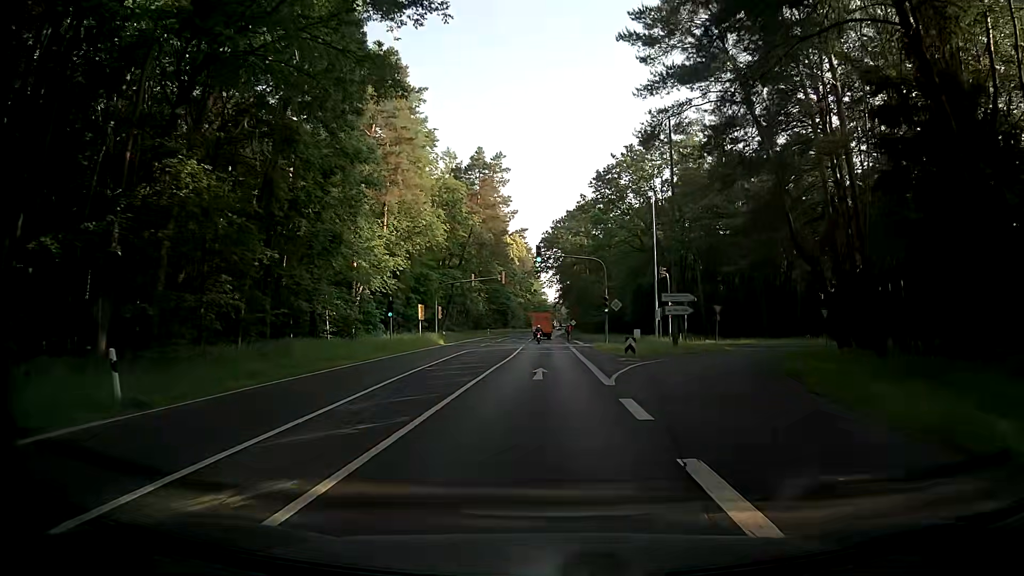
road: secondary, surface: asphalt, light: Day
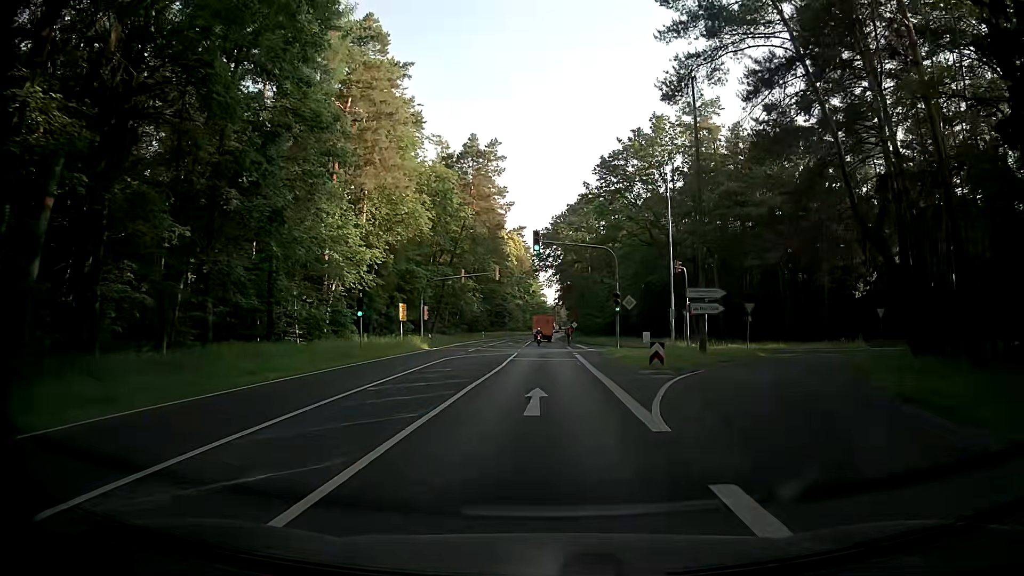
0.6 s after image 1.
(-0.1, +7.2) m; 0°
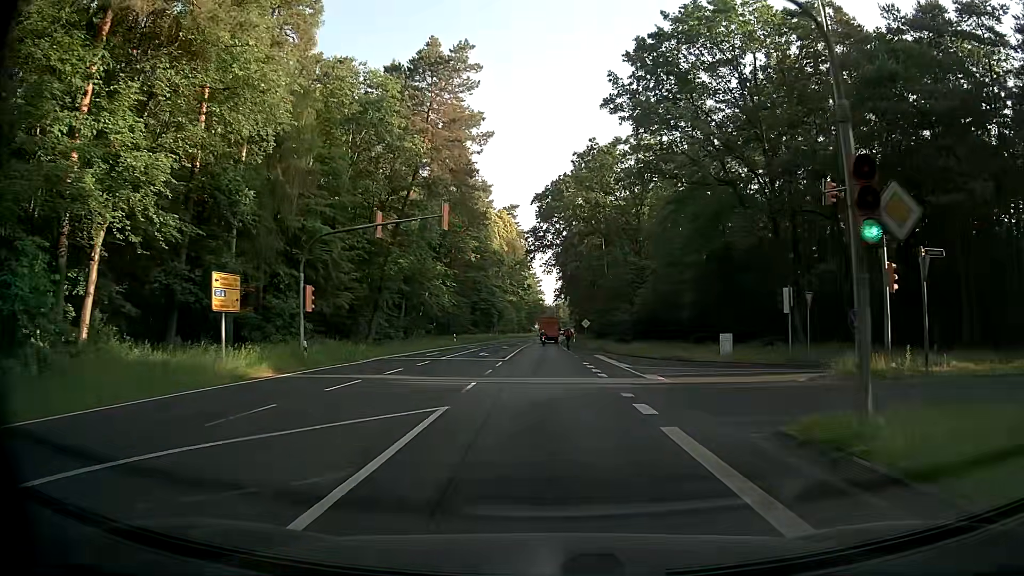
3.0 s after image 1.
(-0.2, +28.8) m; +1°
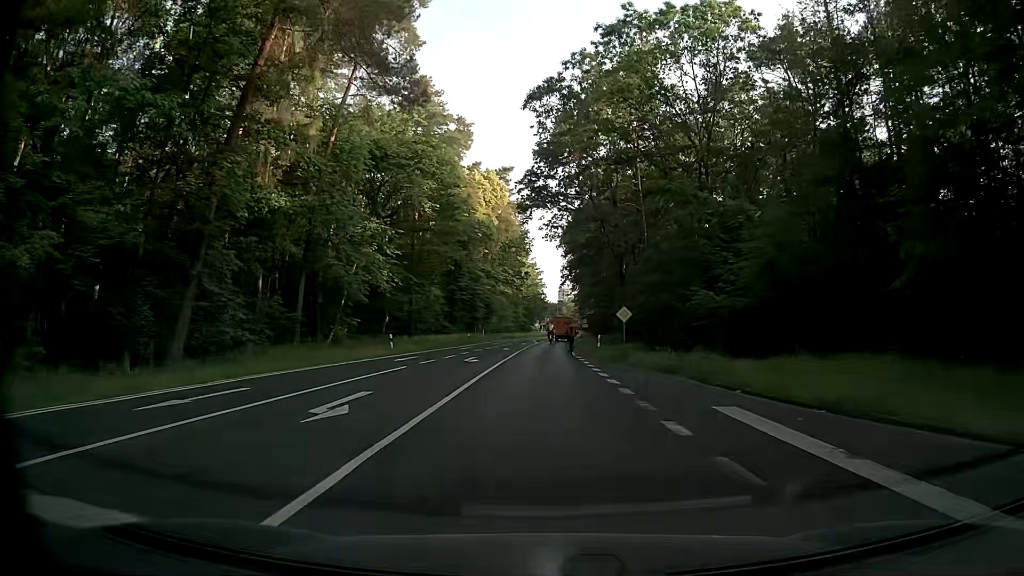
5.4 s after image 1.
(-0.4, +29.2) m; -1°
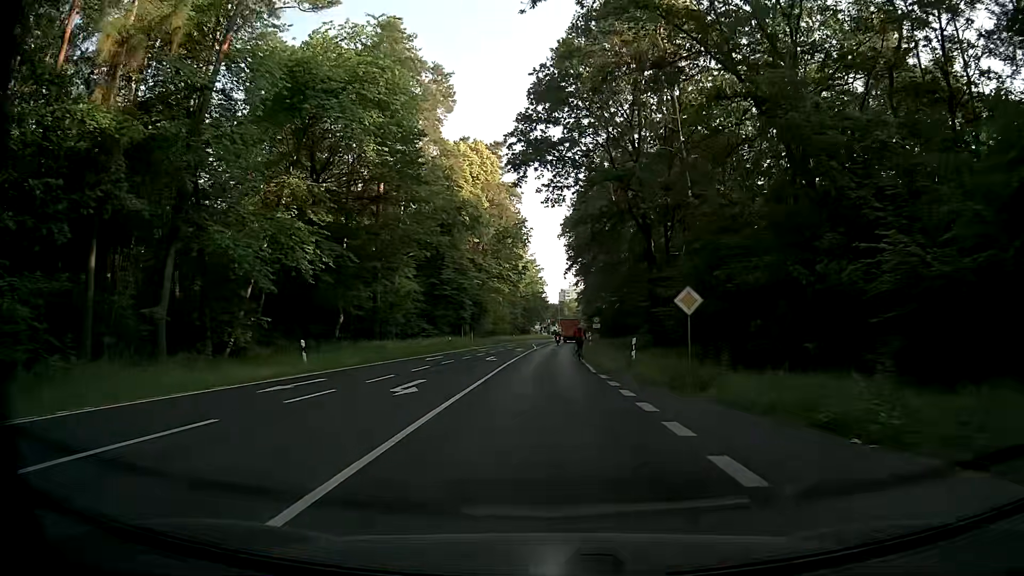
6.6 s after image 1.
(0.0, +15.0) m; 0°
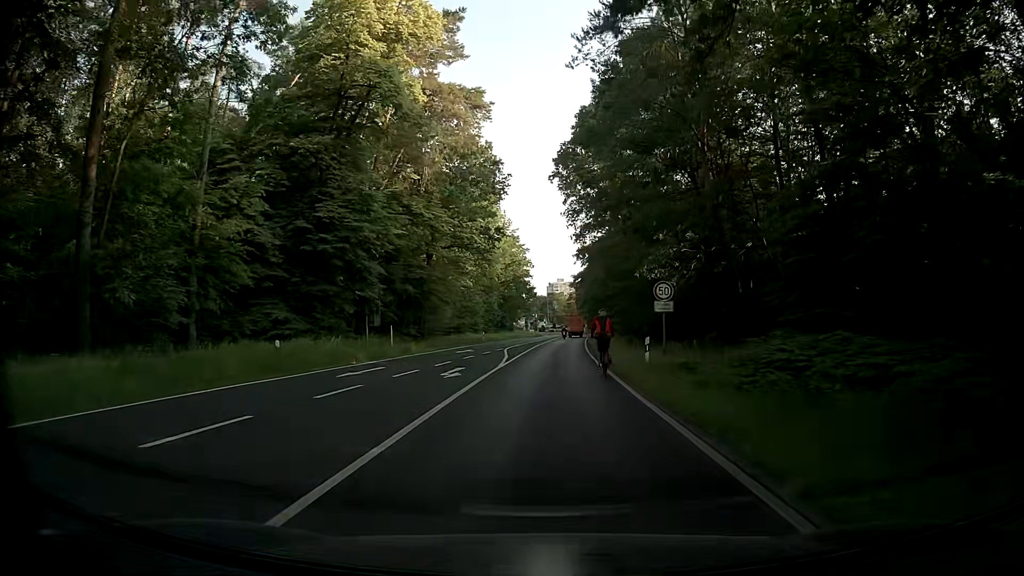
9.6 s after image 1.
(+0.1, +35.5) m; +1°
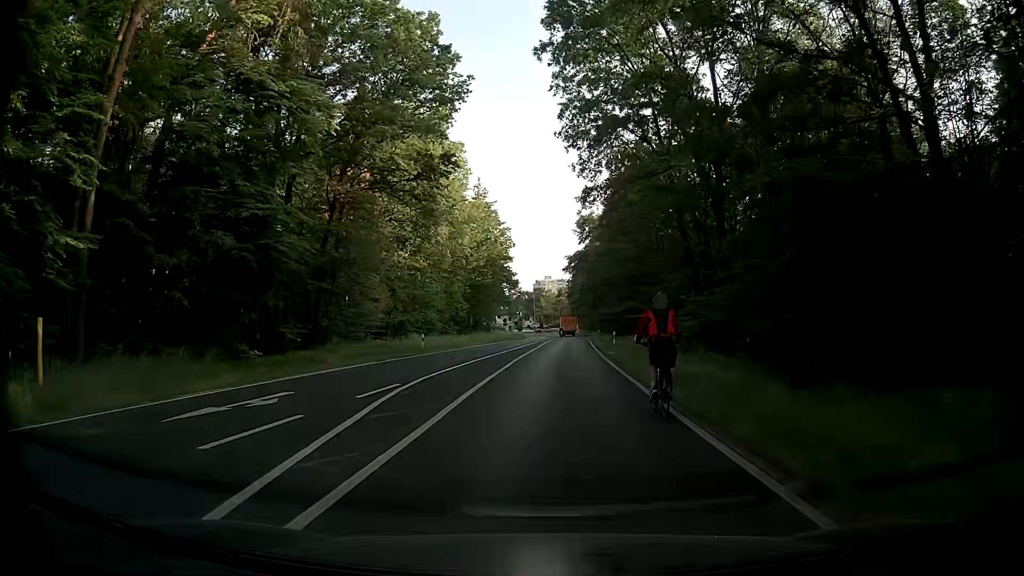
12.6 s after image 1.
(+0.4, +29.6) m; +2°
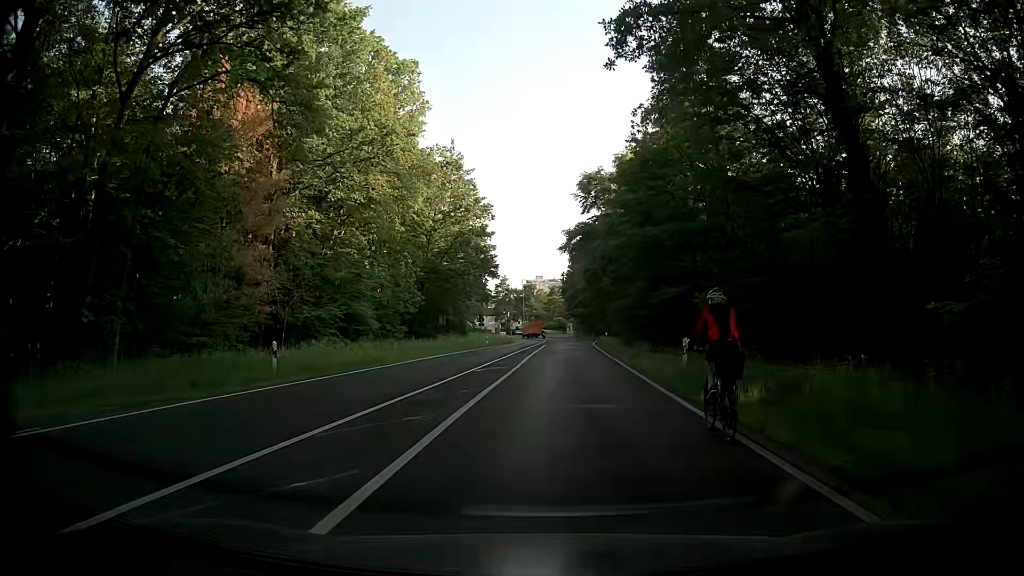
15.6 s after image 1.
(-0.3, +22.8) m; 0°
(0, +10) (0, +20) (+1, +30) (+1, +40) (+1, +50) (+1, +60) (+1, +70) (+1, +80) (+2, +90) (+2, +100) m
